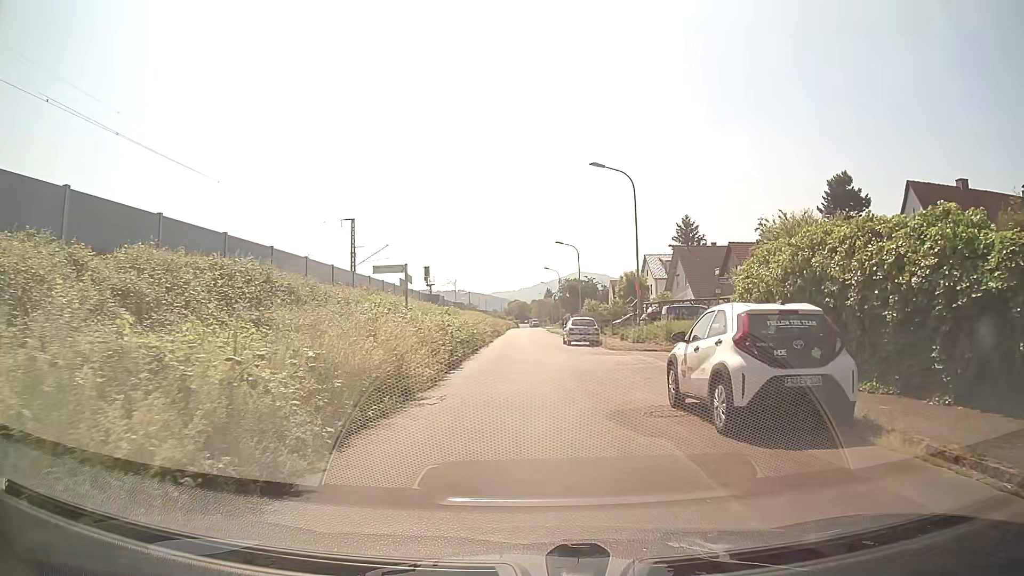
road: residential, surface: asphalt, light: Day
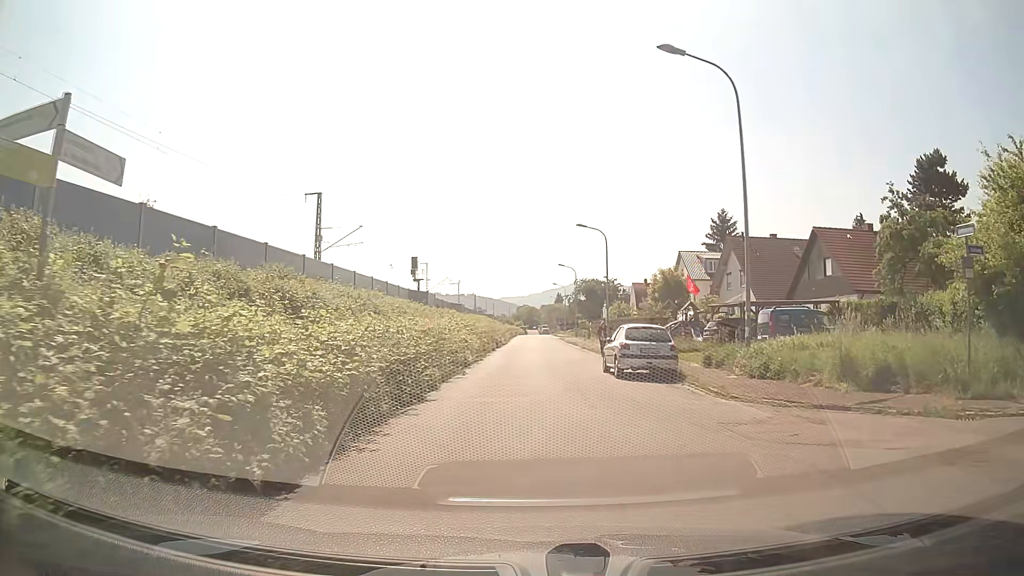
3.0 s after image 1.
(-0.1, +16.5) m; -2°
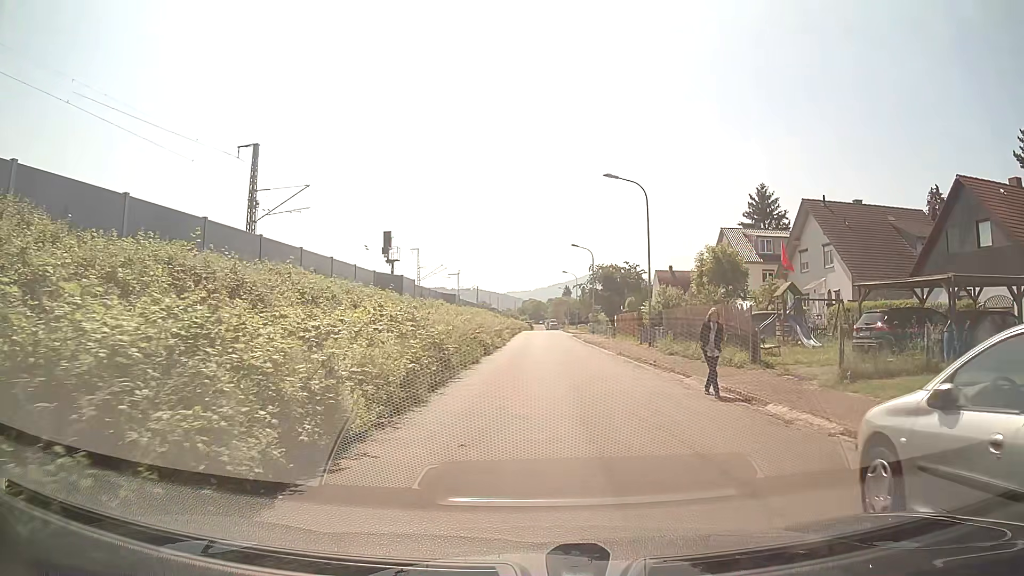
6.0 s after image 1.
(+0.3, +16.2) m; +1°
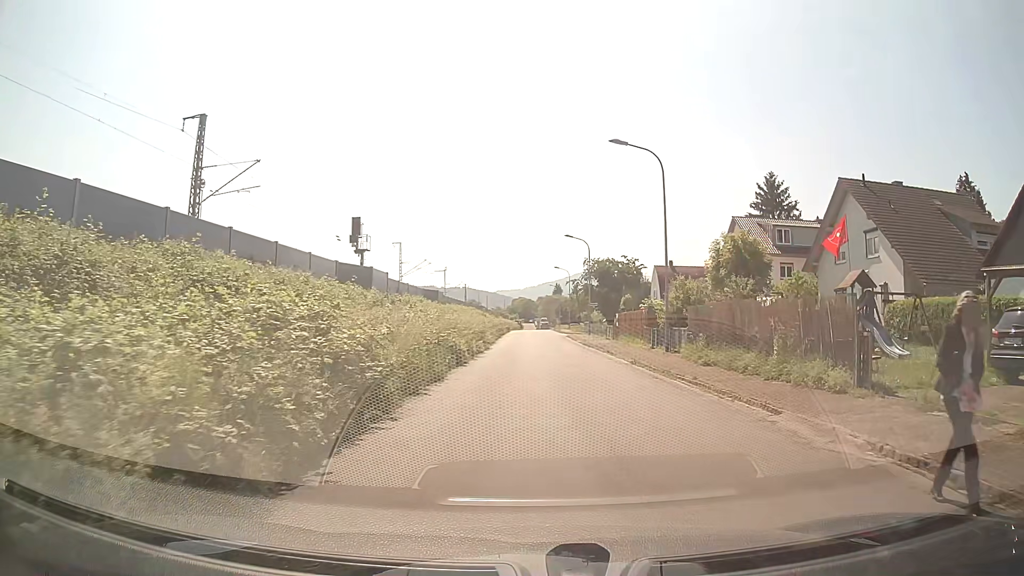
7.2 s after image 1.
(0.0, +7.0) m; +2°
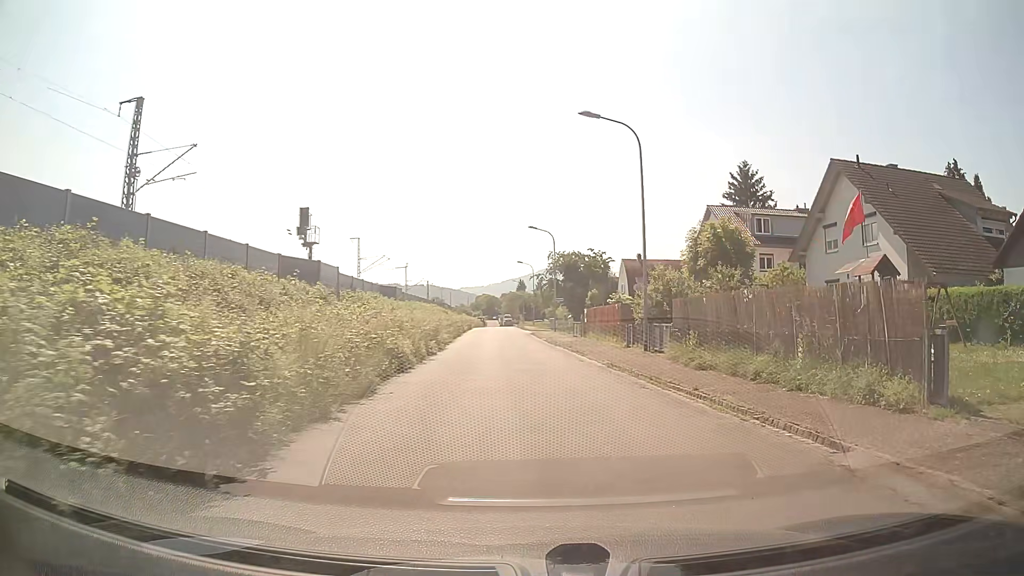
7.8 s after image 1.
(0.0, +3.6) m; +2°
